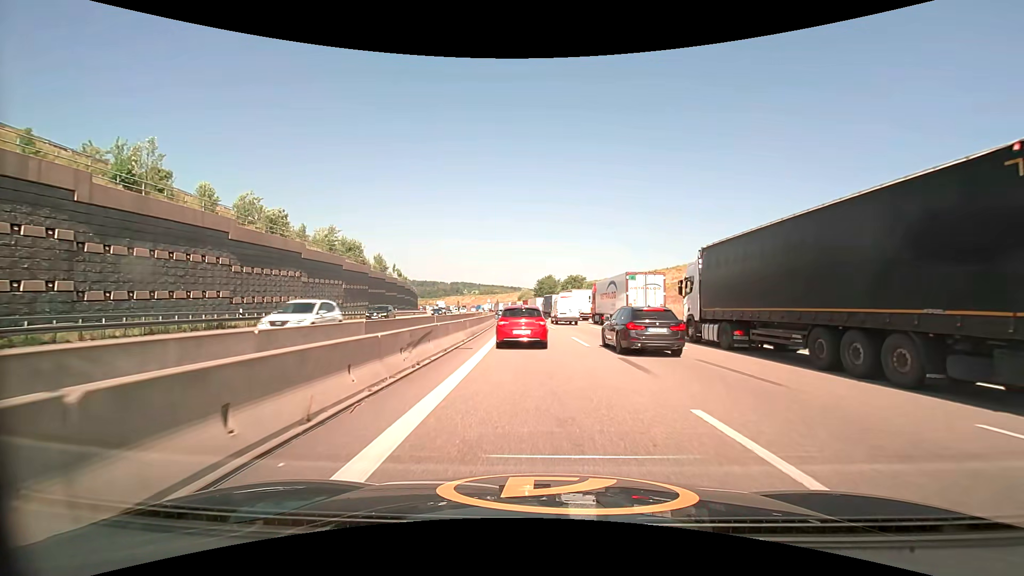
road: motorway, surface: asphalt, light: Day
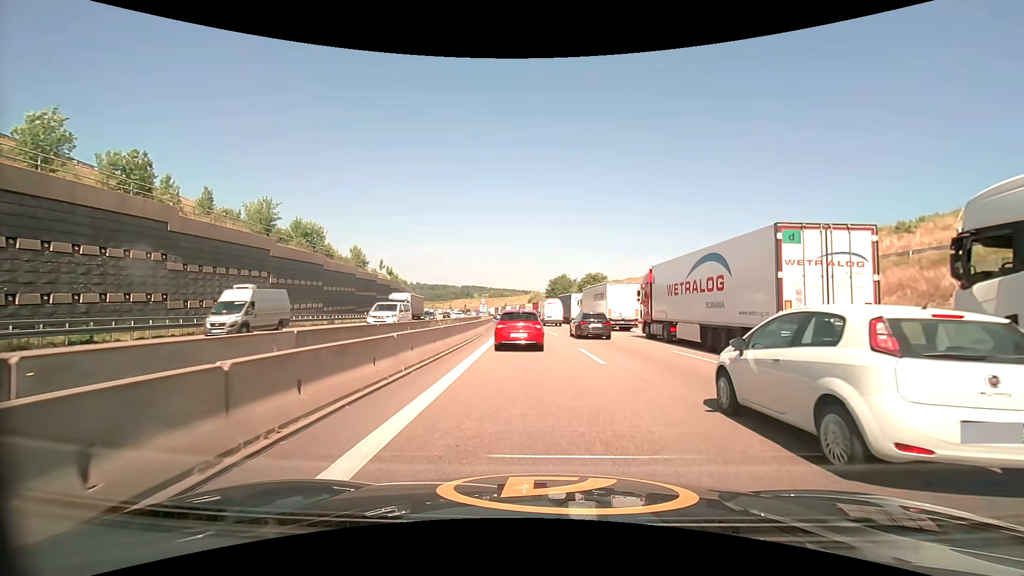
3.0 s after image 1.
(-0.2, +22.0) m; -2°
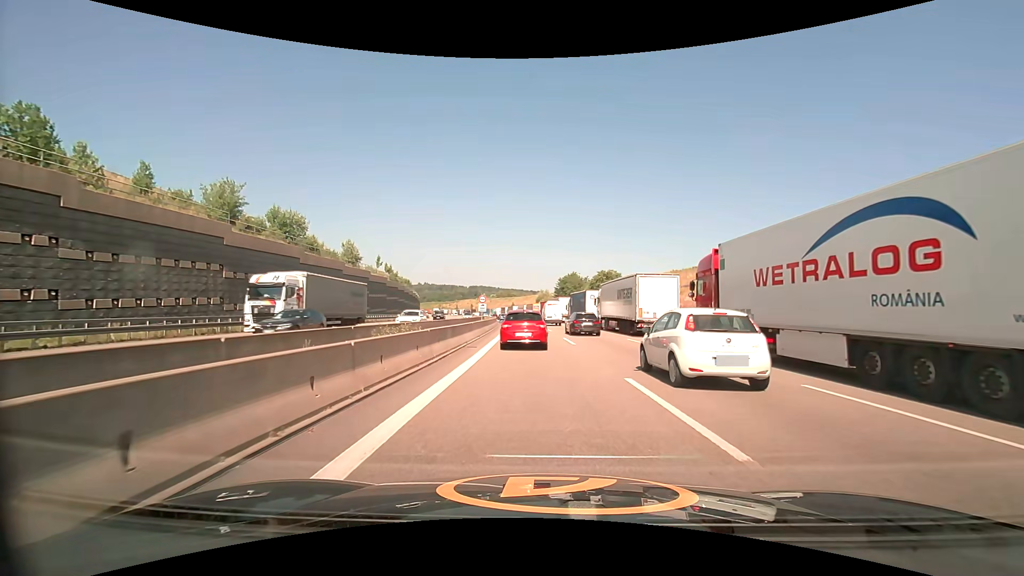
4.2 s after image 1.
(0.0, +8.8) m; -1°
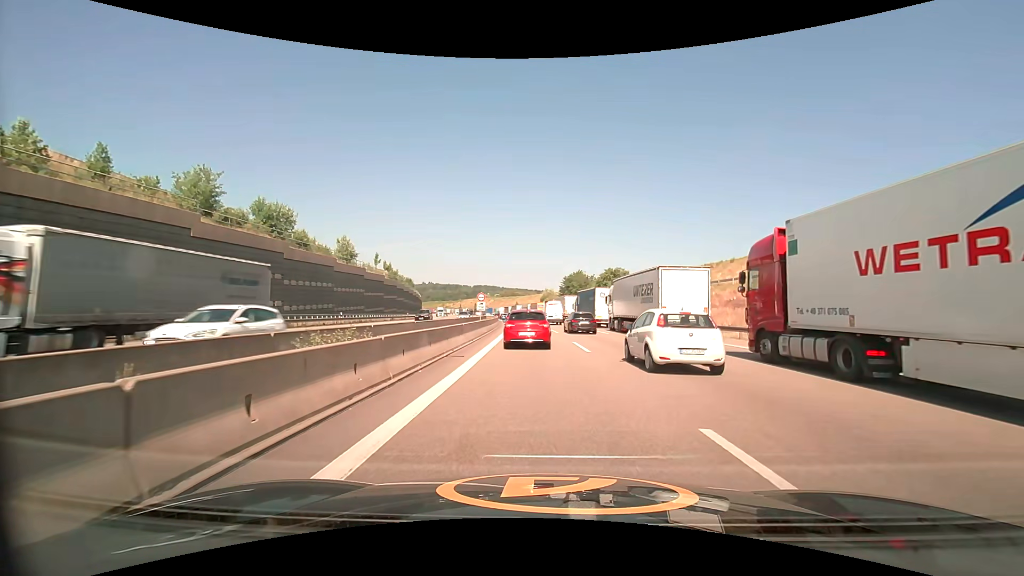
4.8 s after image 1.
(0.0, +4.5) m; 0°
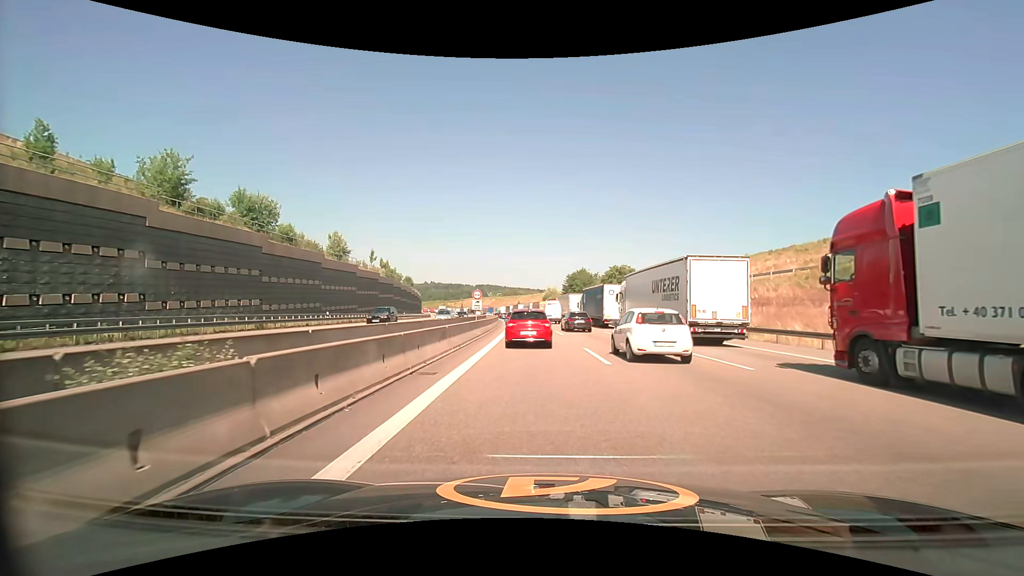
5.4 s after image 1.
(0.0, +4.4) m; 0°
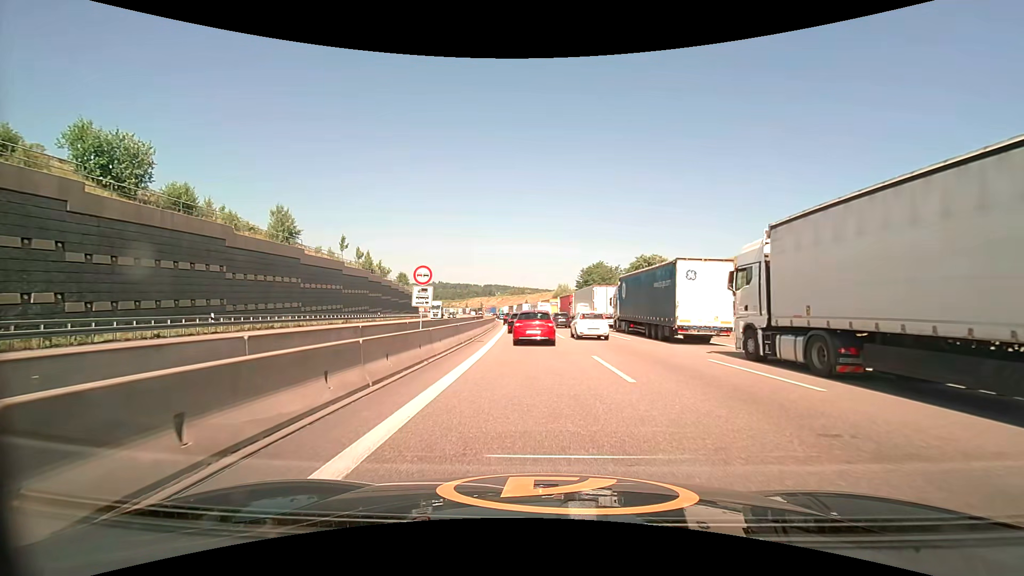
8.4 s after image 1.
(-0.2, +20.5) m; -1°
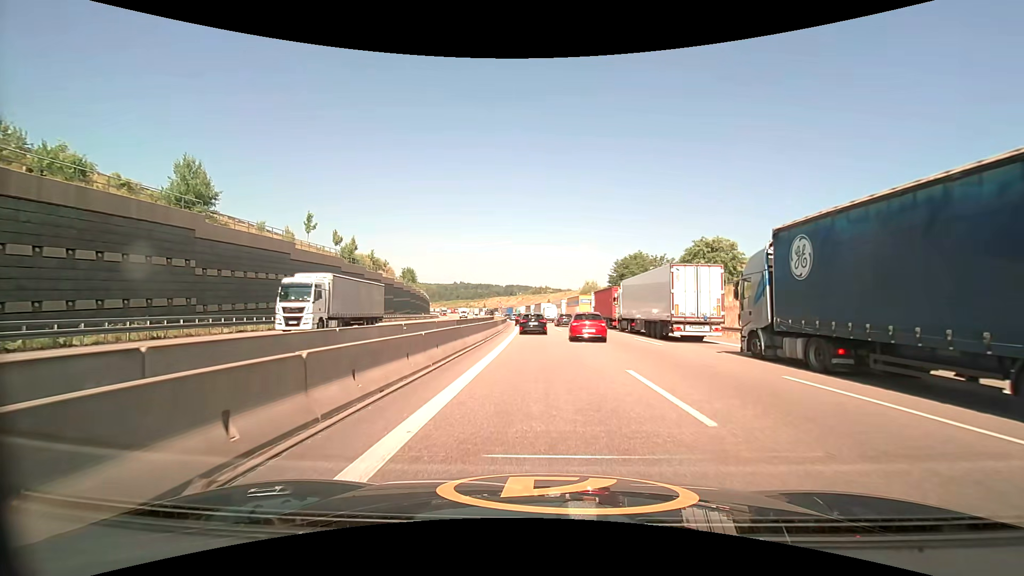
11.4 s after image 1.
(-0.5, +21.0) m; -3°
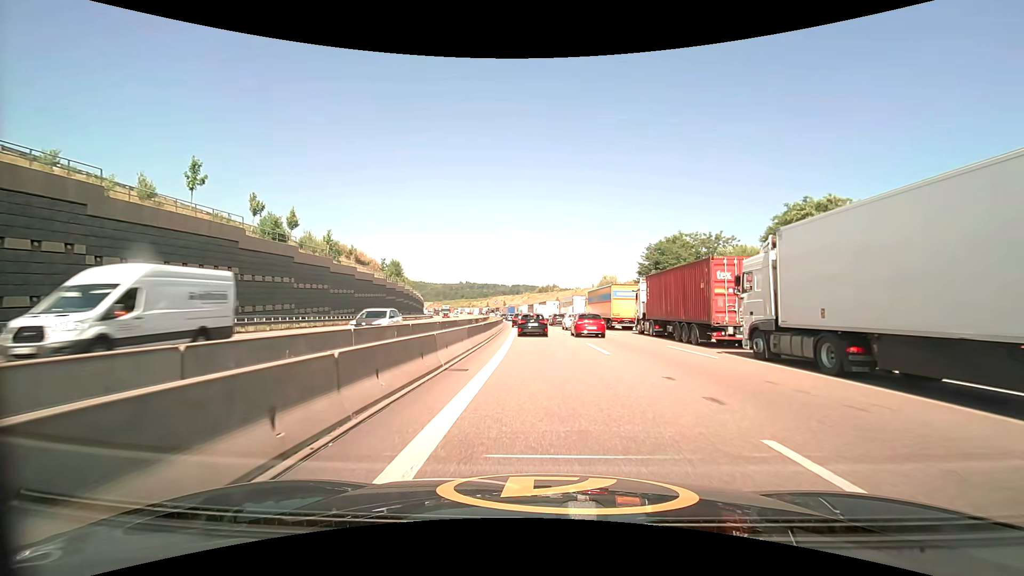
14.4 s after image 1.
(-0.2, +24.1) m; -1°
(0, +10) (0, +20) (0, +30) (0, +40) (-1, +50) (-1, +60) (-2, +70) (-3, +80) (-3, +90) (-4, +100) m
